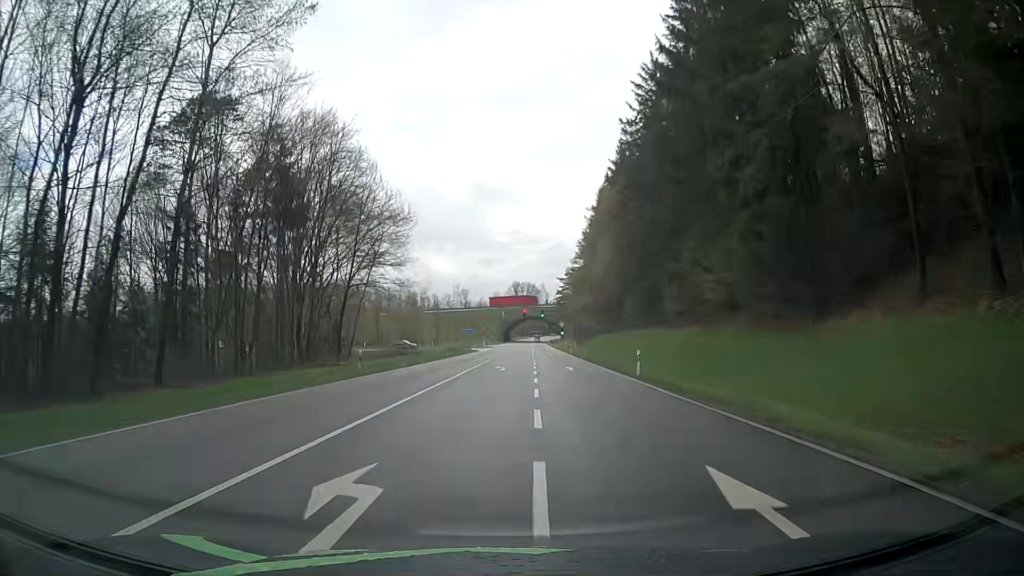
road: secondary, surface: asphalt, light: Day
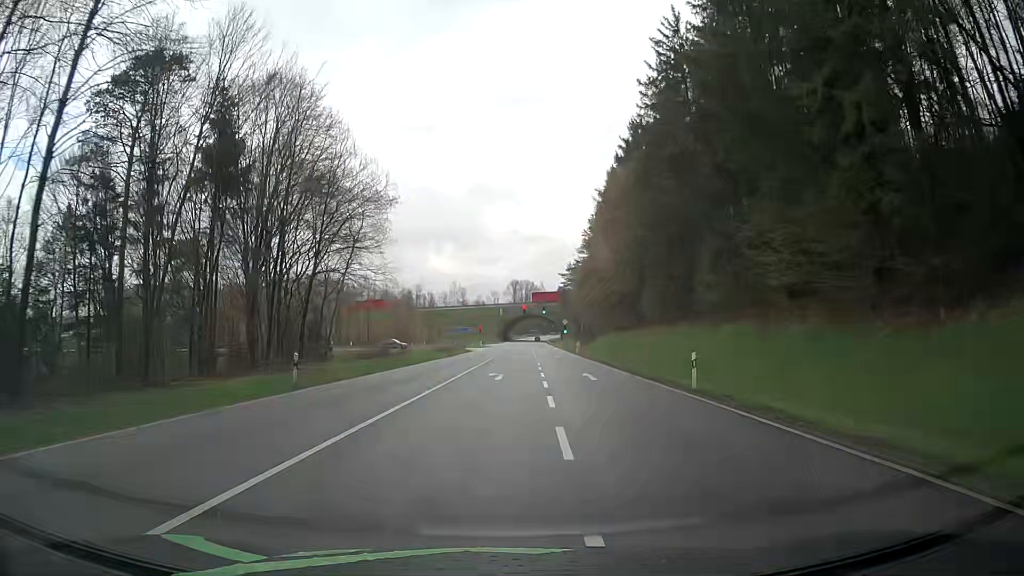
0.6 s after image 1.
(+0.1, +8.9) m; +1°
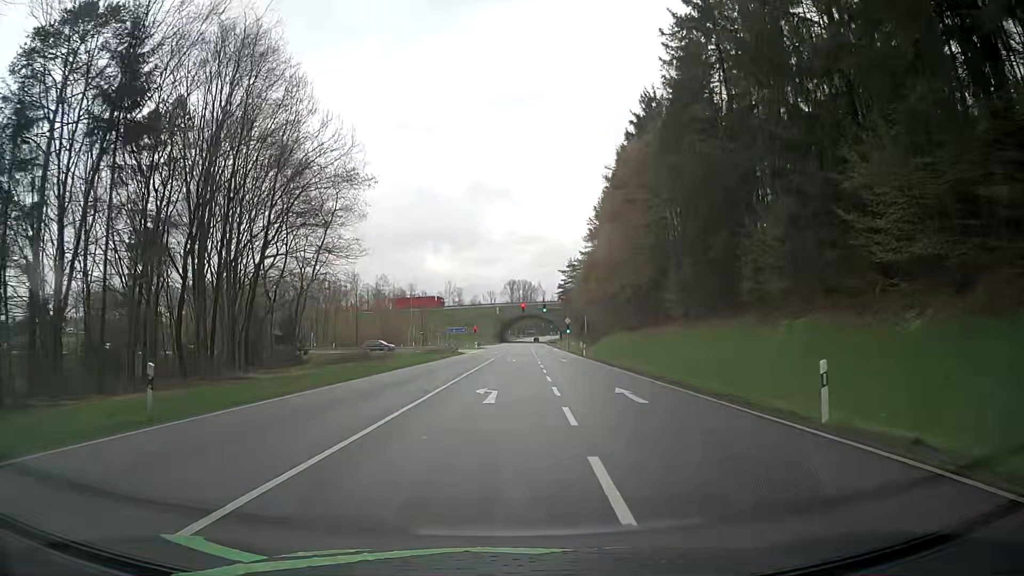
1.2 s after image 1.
(0.0, +8.8) m; +1°
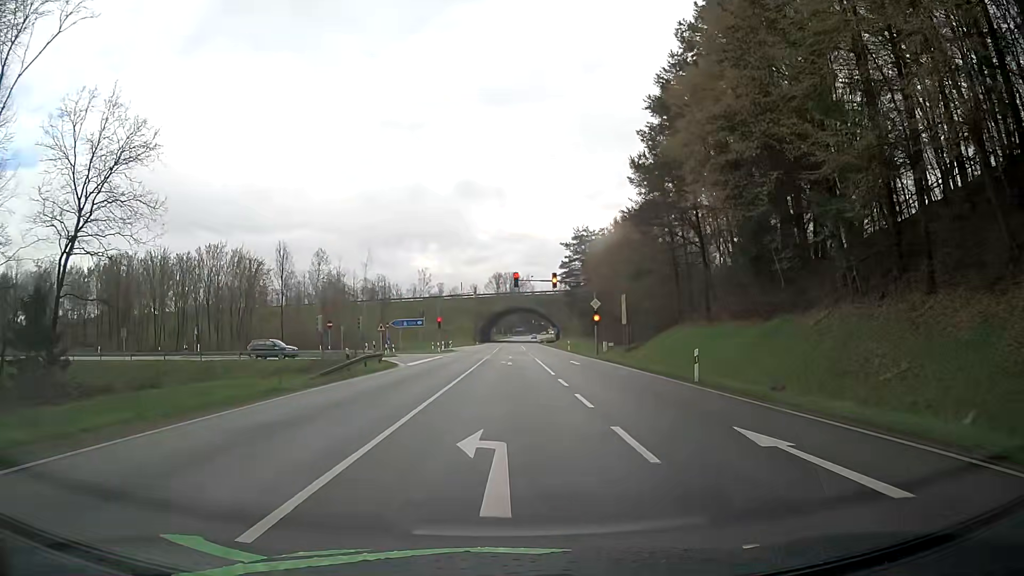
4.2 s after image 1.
(-0.5, +39.4) m; 0°
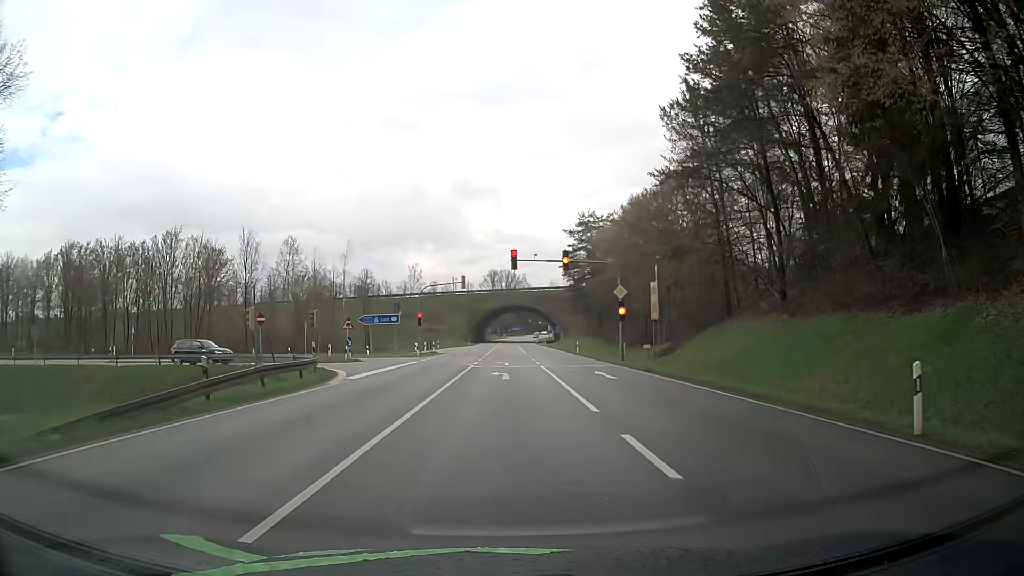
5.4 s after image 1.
(0.0, +12.7) m; 0°
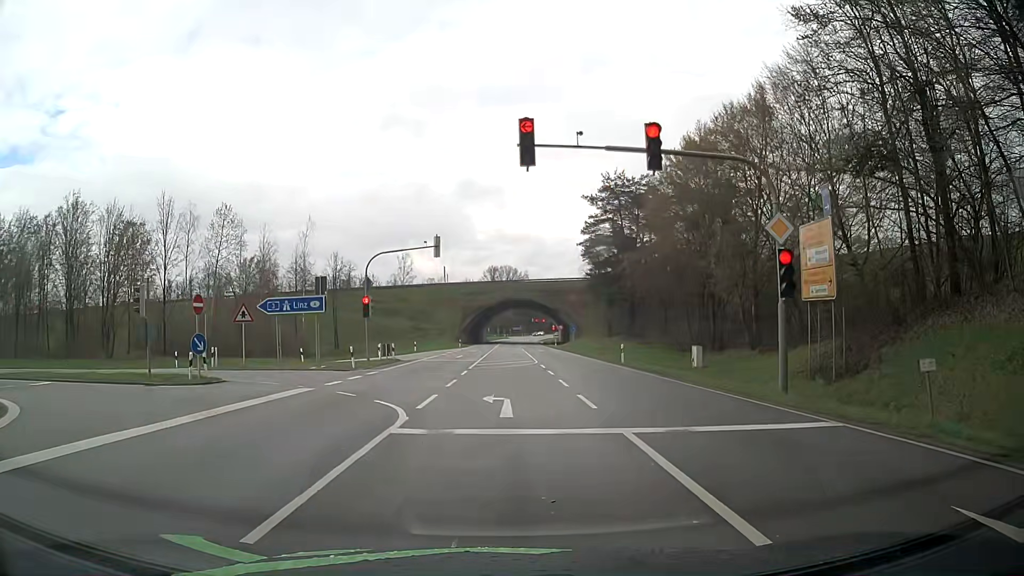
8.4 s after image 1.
(+0.1, +22.3) m; -1°
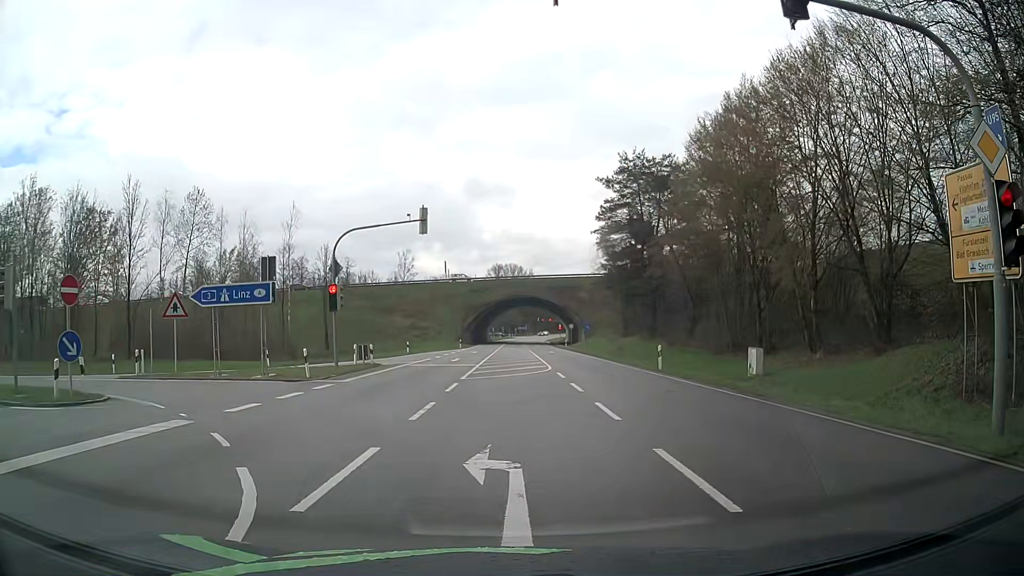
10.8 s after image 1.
(+0.1, +7.6) m; +1°
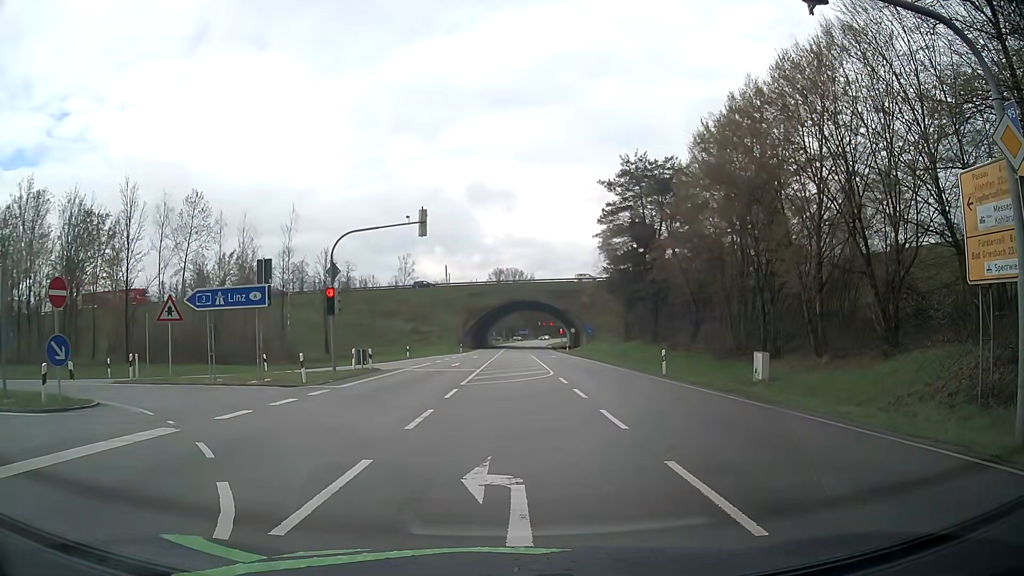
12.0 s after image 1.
(0.0, +0.5) m; 0°
